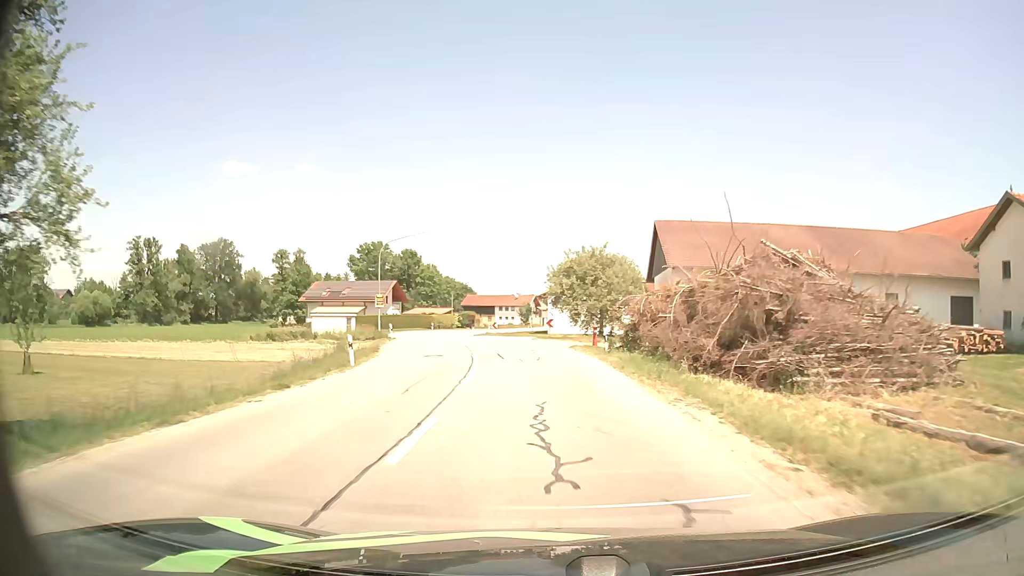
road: secondary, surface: asphalt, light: Day
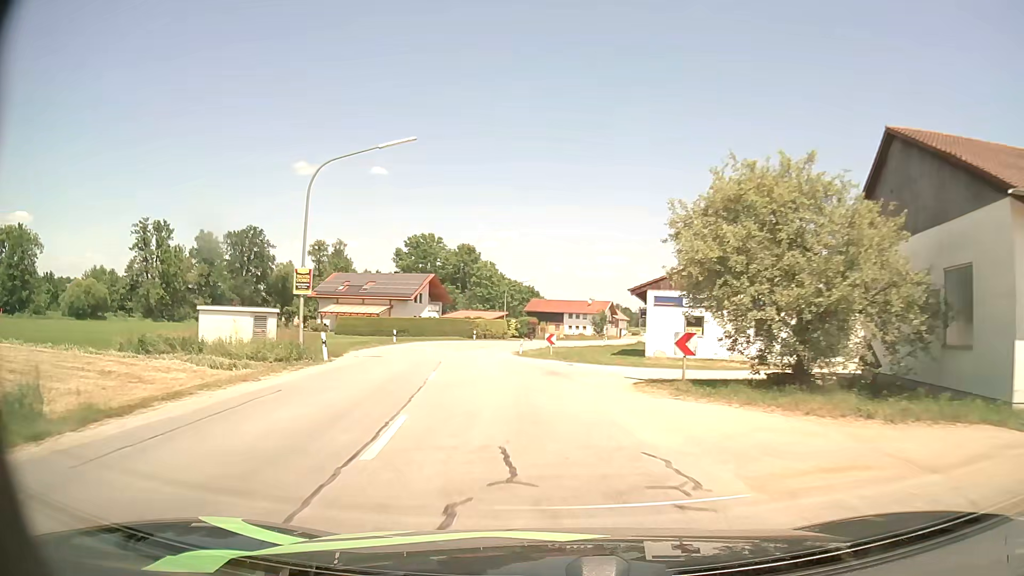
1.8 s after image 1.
(-1.2, +25.6) m; -6°
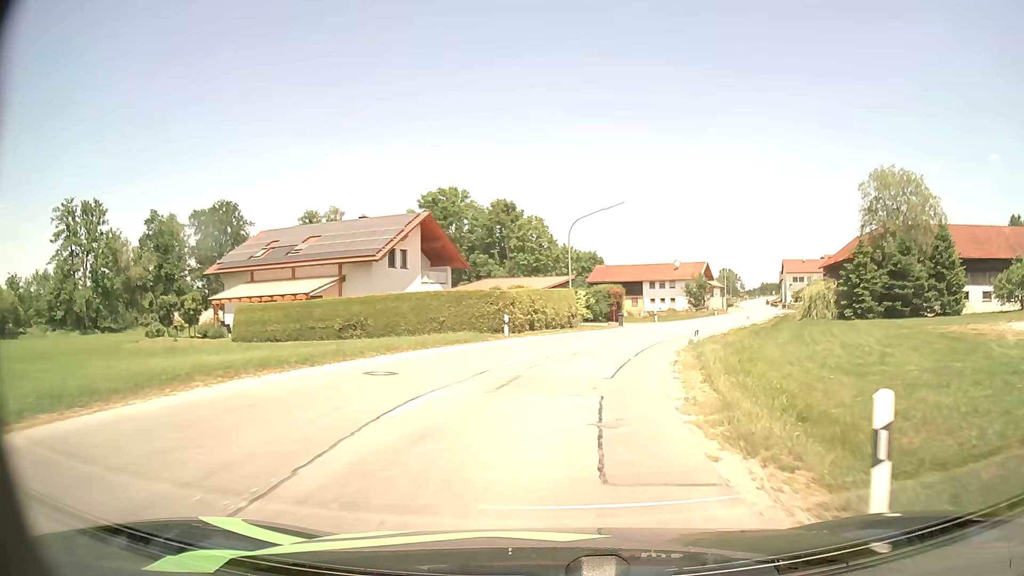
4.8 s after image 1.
(-3.5, +41.2) m; -5°
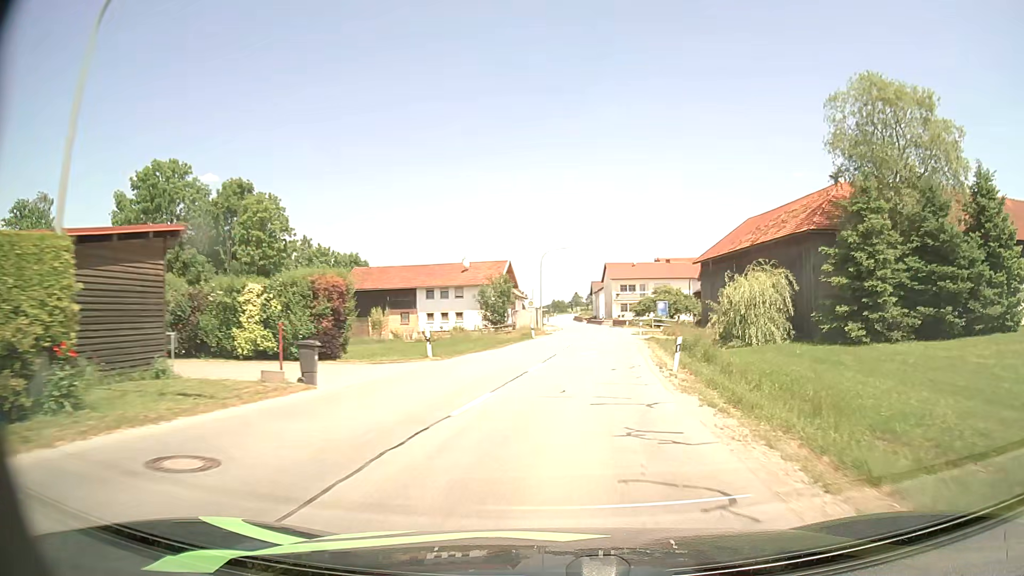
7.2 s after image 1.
(+4.9, +32.4) m; +18°
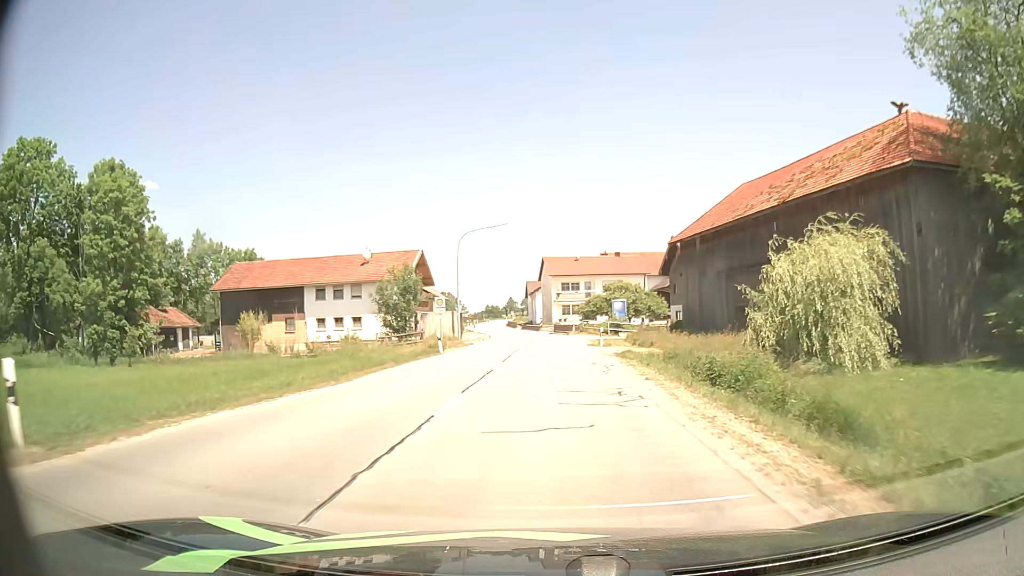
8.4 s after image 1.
(+1.0, +16.7) m; +6°
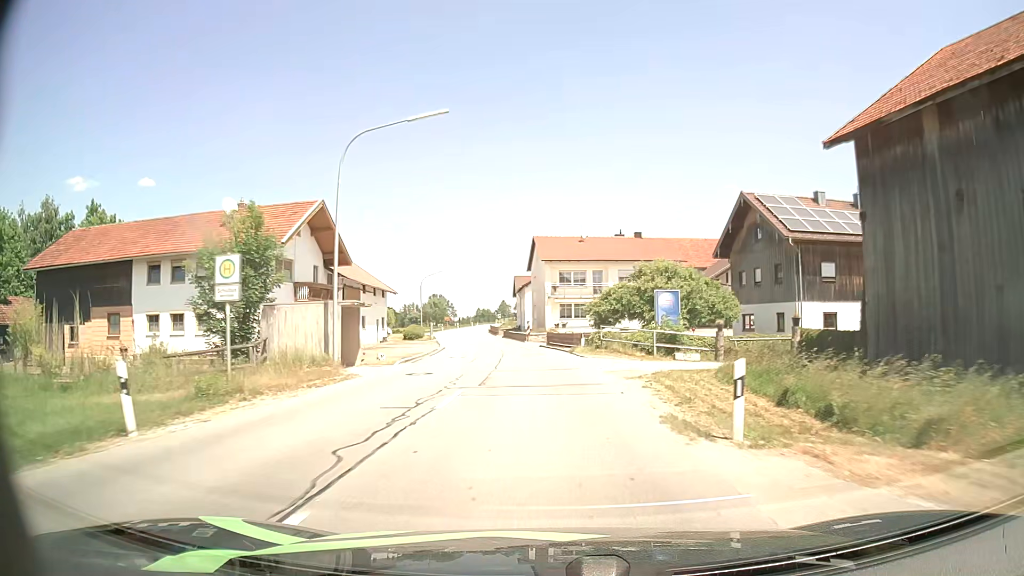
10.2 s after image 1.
(+0.4, +25.6) m; +1°
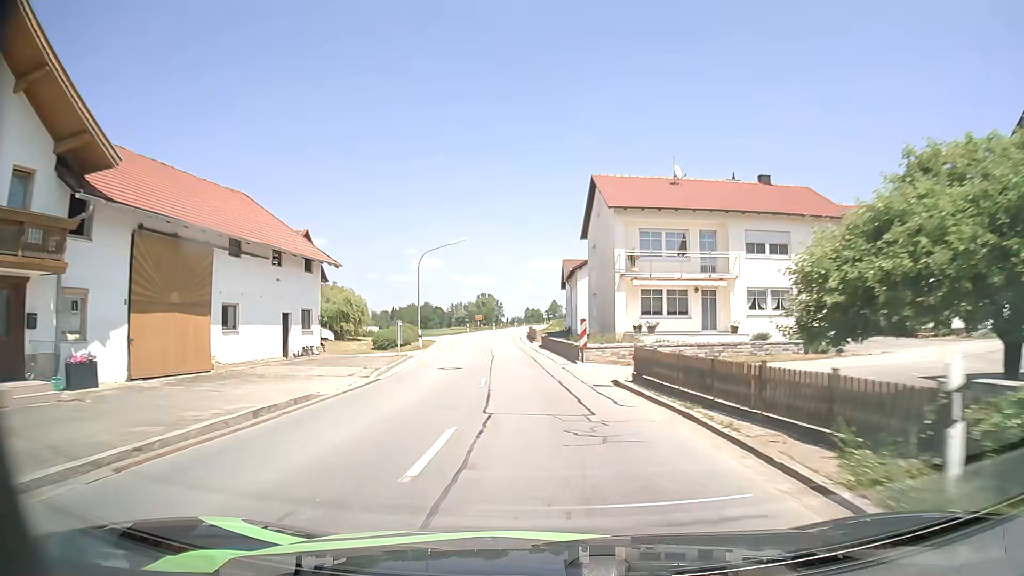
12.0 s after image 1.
(-0.7, +26.2) m; -4°
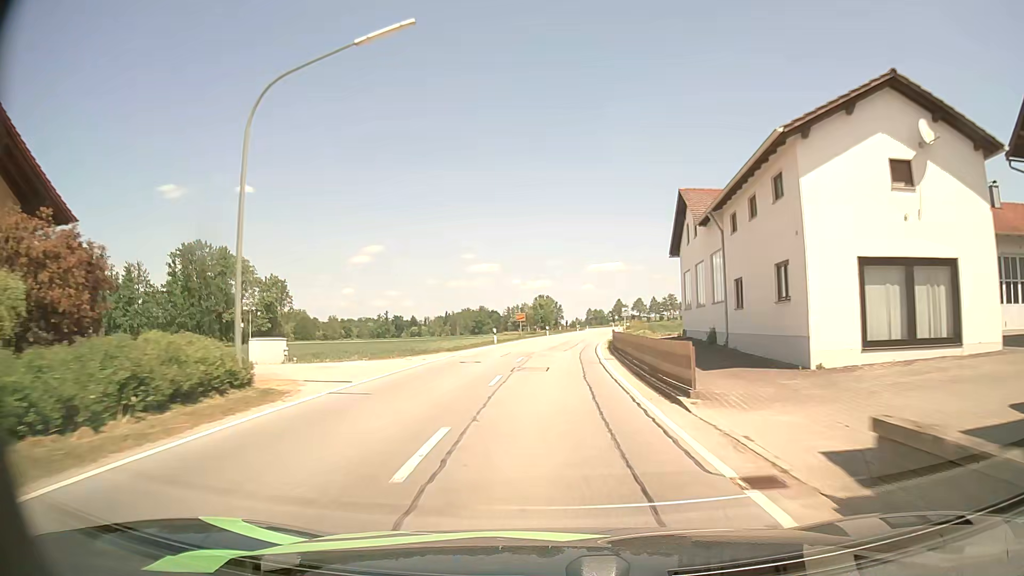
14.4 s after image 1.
(-2.3, +37.2) m; -6°
(0, +10) (0, +20) (+1, +30) (+1, +40) (+2, +50) (+3, +60) (+4, +70) (+6, +80) (+7, +90) (+8, +100) m
